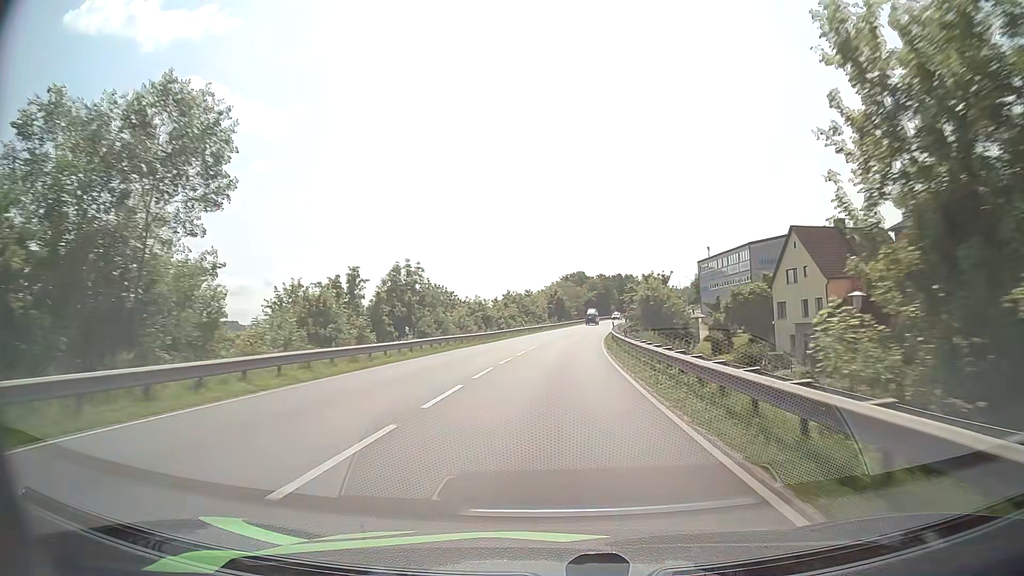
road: primary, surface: asphalt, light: Day
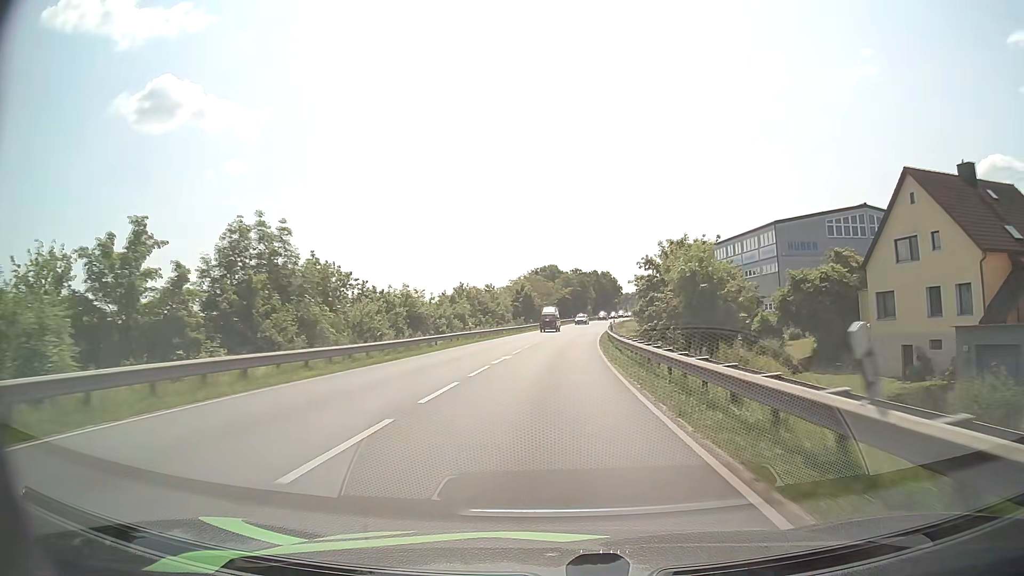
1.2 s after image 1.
(+0.6, +23.5) m; +3°
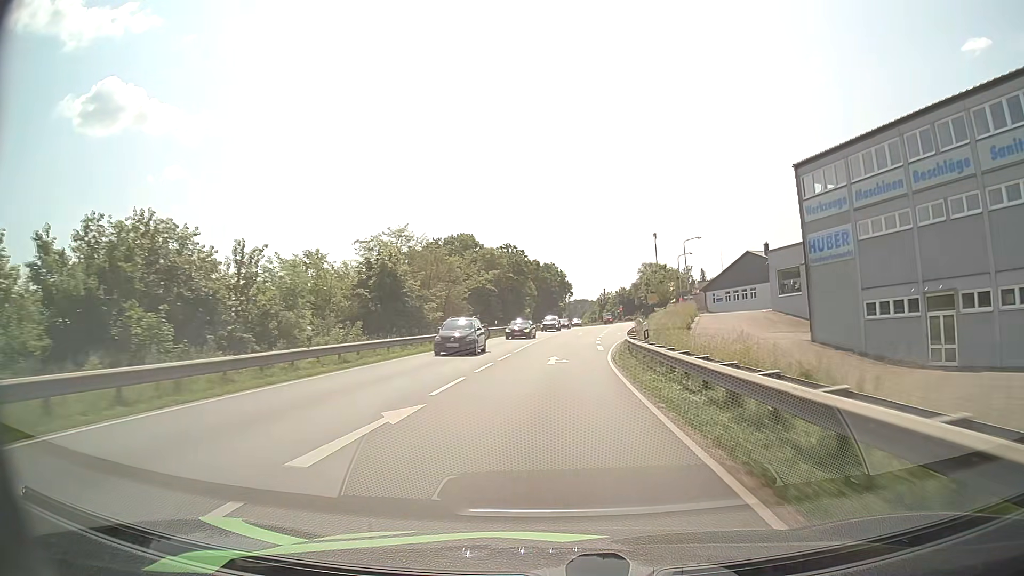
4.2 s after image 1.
(+2.8, +58.5) m; +6°
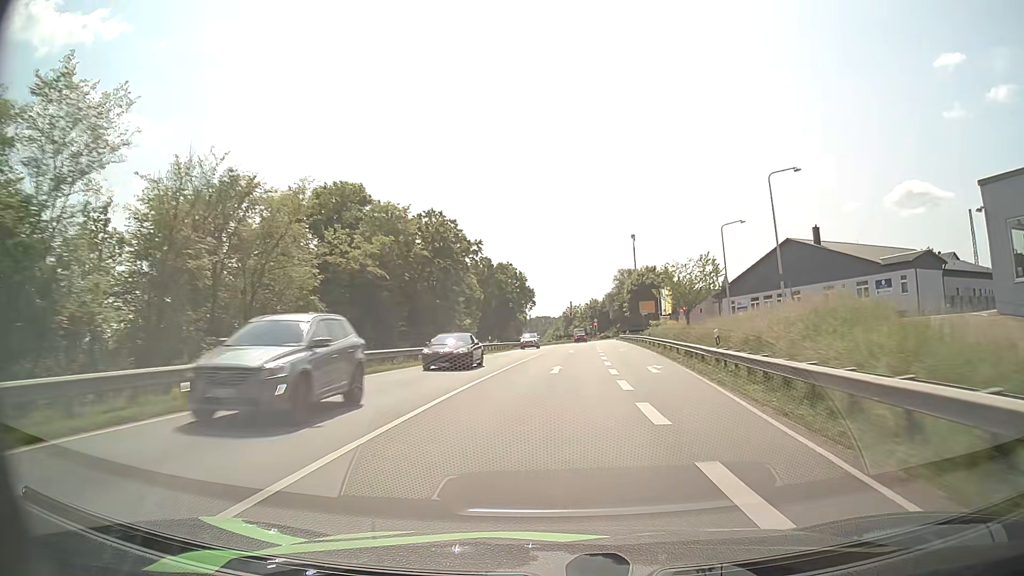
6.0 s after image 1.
(+1.0, +35.1) m; +3°
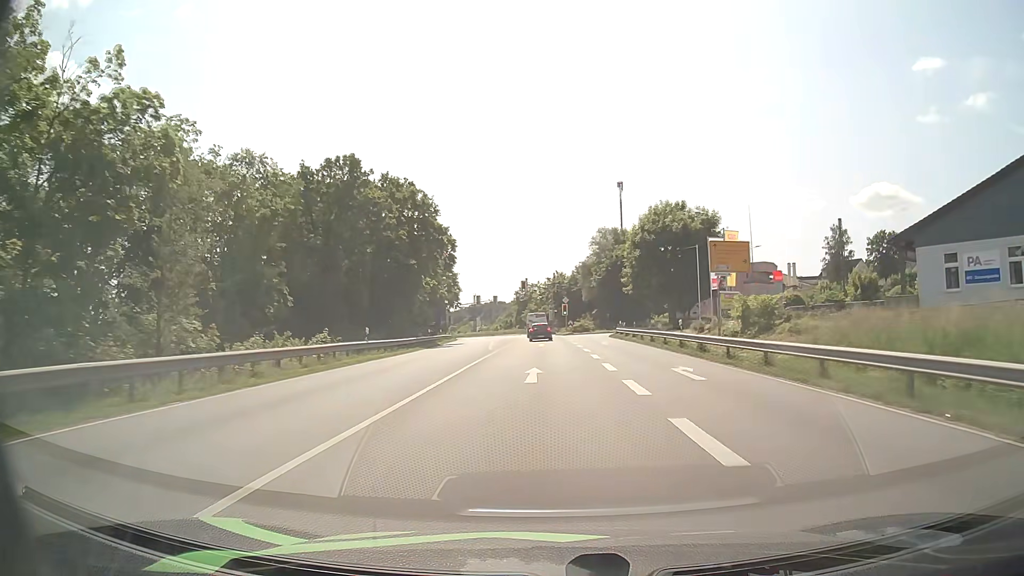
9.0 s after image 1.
(+2.3, +57.1) m; +4°
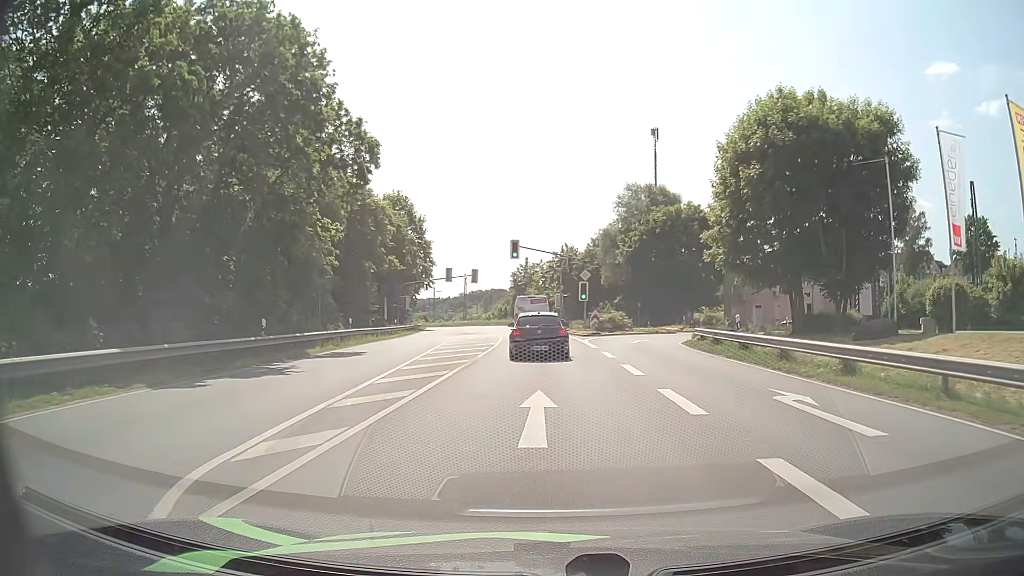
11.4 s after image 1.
(-0.3, +32.0) m; 0°
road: tertiary
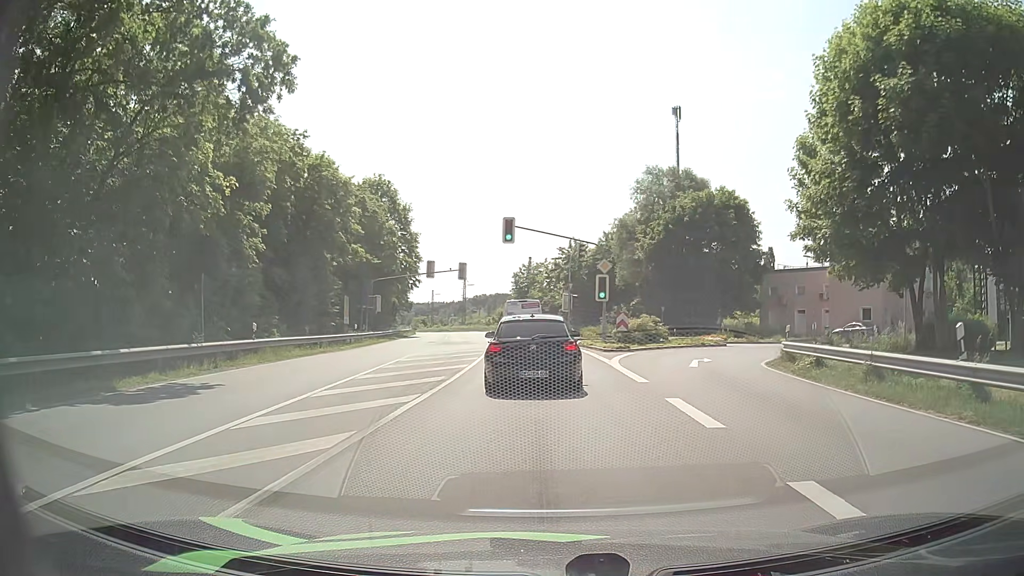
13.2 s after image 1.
(0.0, +12.3) m; 0°
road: primary
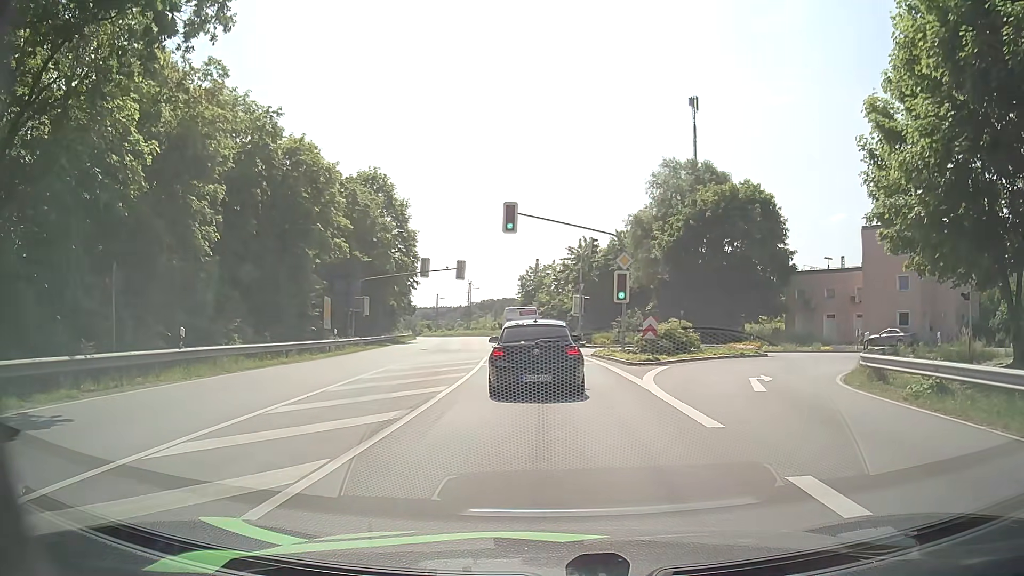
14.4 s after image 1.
(-0.1, +5.6) m; -1°
(0, +10) (0, +20) (0, +30) (-1, +40) (-2, +50) (-3, +60) (-4, +70) (-6, +80) (-7, +90) (-9, +99) m
